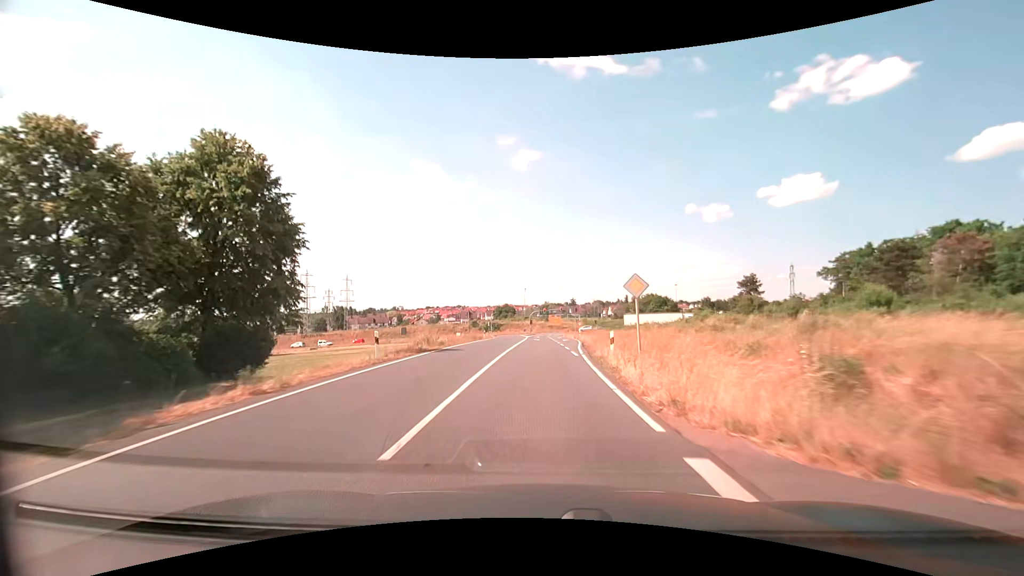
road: secondary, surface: asphalt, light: Day
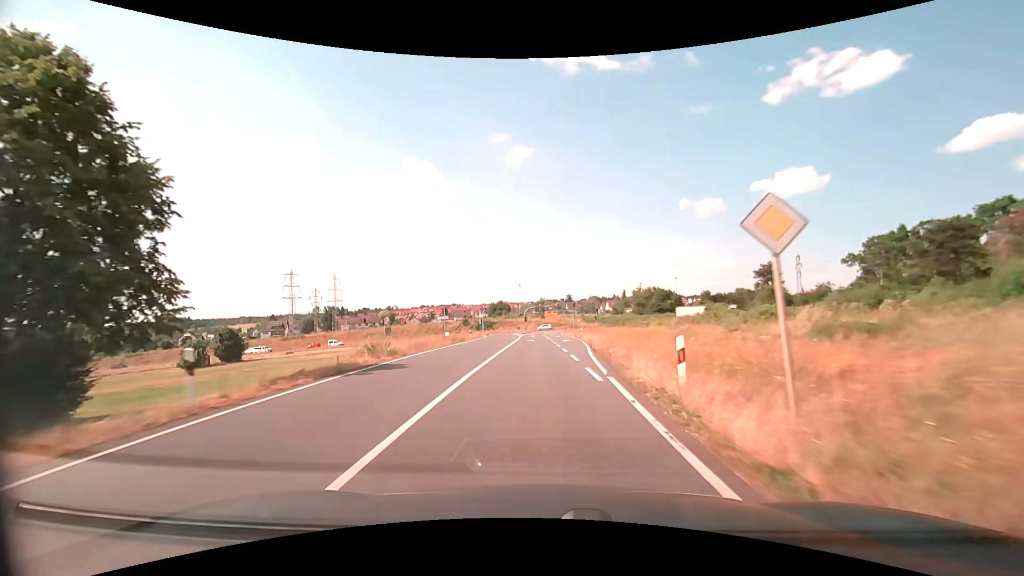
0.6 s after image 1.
(0.0, +9.8) m; +1°
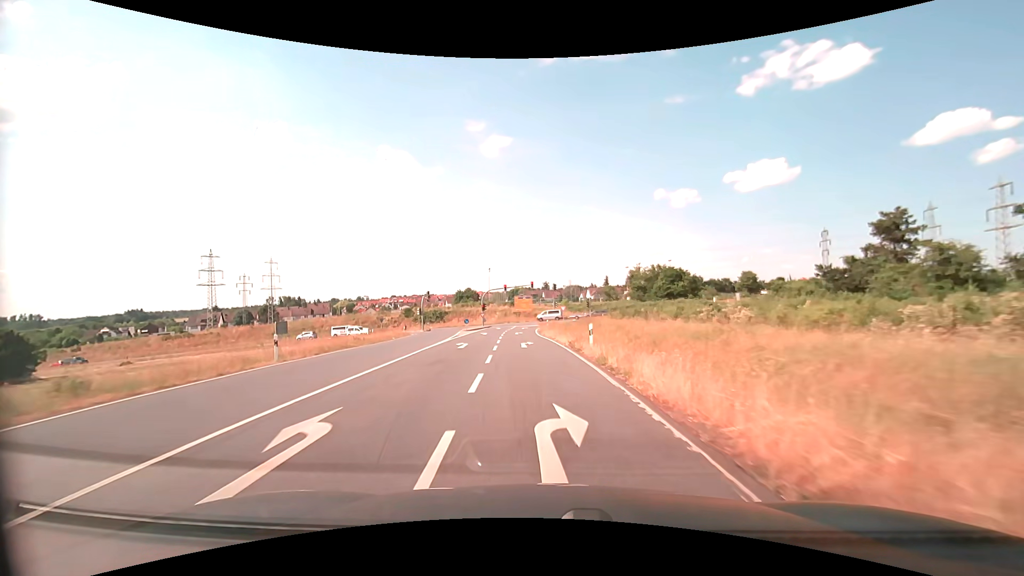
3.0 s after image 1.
(+1.2, +37.9) m; +3°
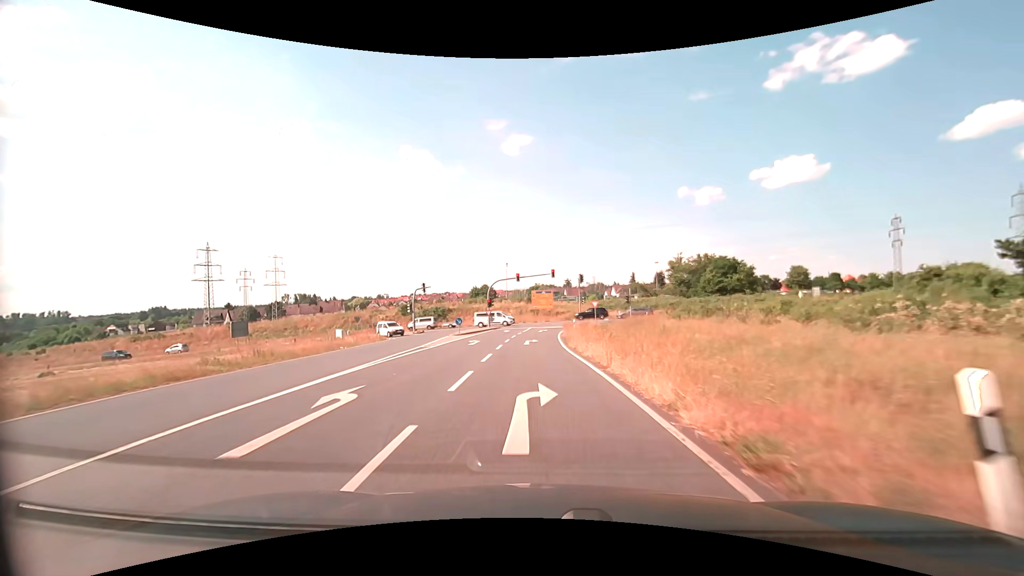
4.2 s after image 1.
(-0.3, +17.5) m; -2°
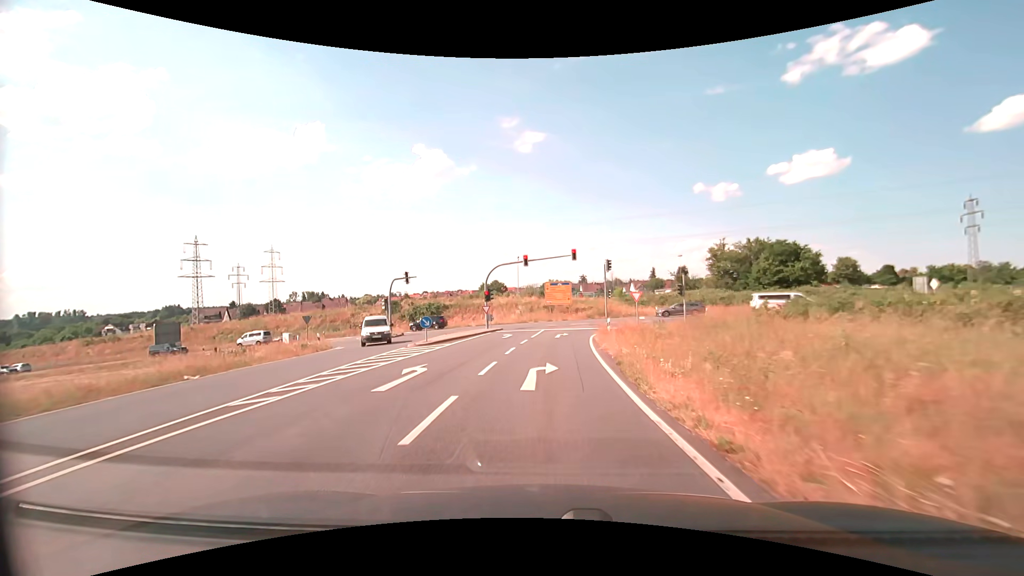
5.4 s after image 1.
(-0.3, +15.4) m; -2°
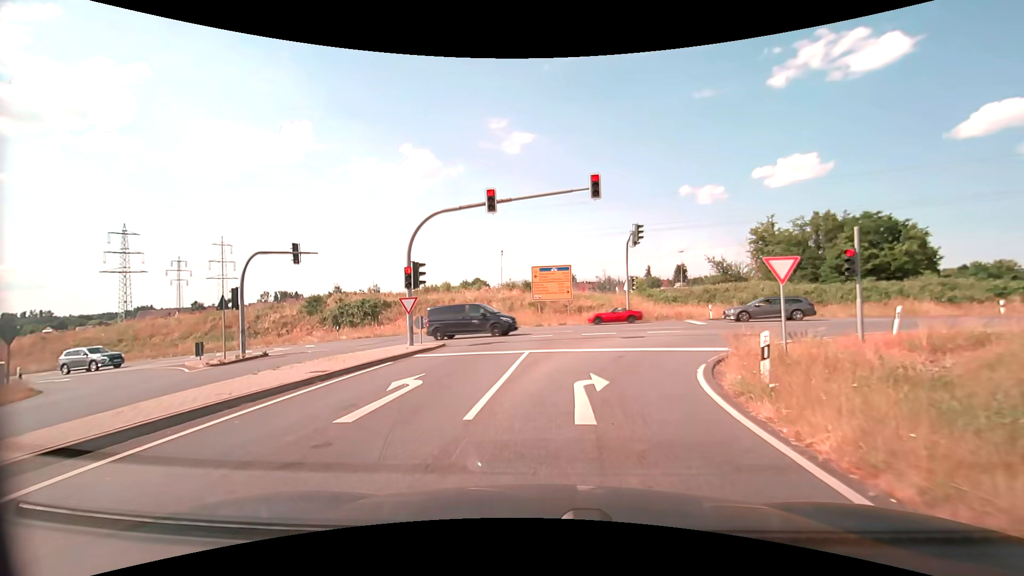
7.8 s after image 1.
(0.0, +22.2) m; +1°
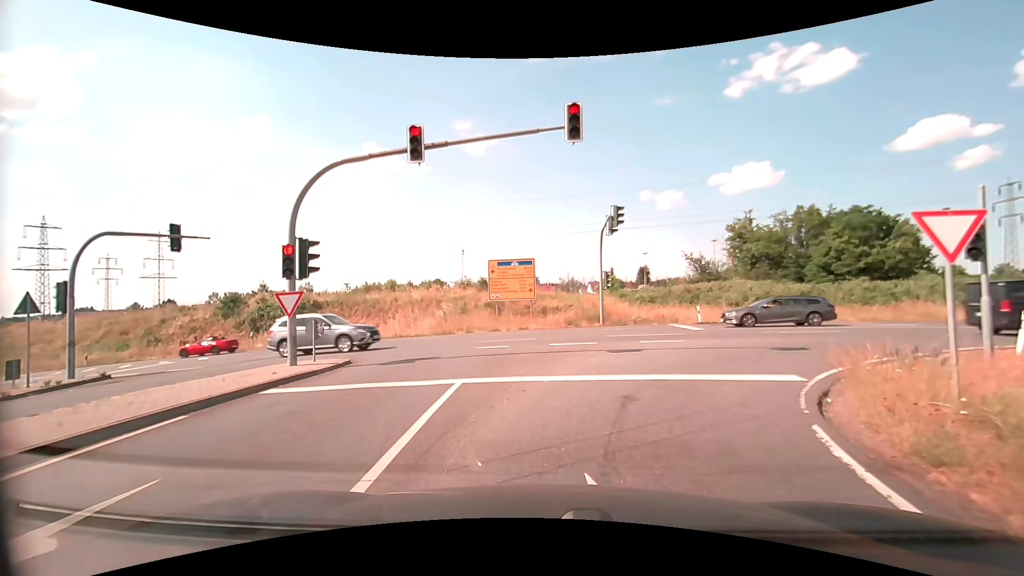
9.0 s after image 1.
(+0.2, +6.6) m; +4°
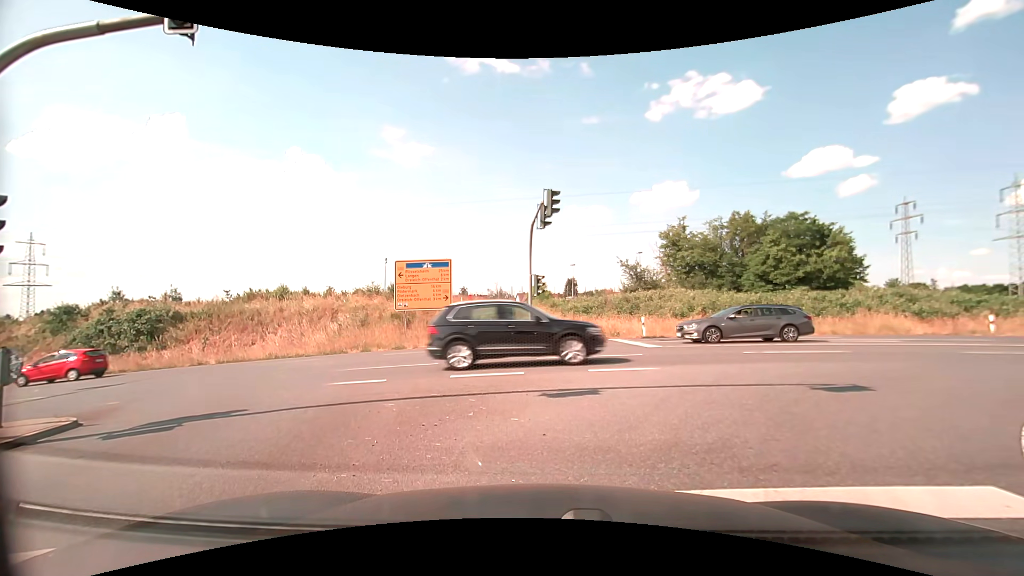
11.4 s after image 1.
(+0.4, +5.9) m; +9°
(+2, +10) (+10, +15) (+20, +17) (+30, +17) (+40, +18) (+50, +18) (+60, +18) (+70, +19) (+80, +19) (+90, +19) m
